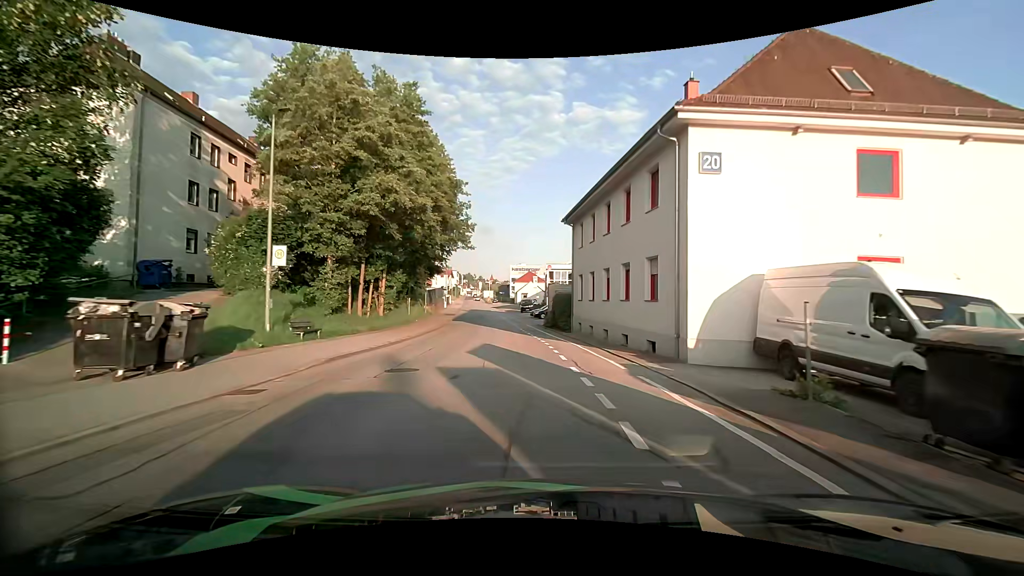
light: Day
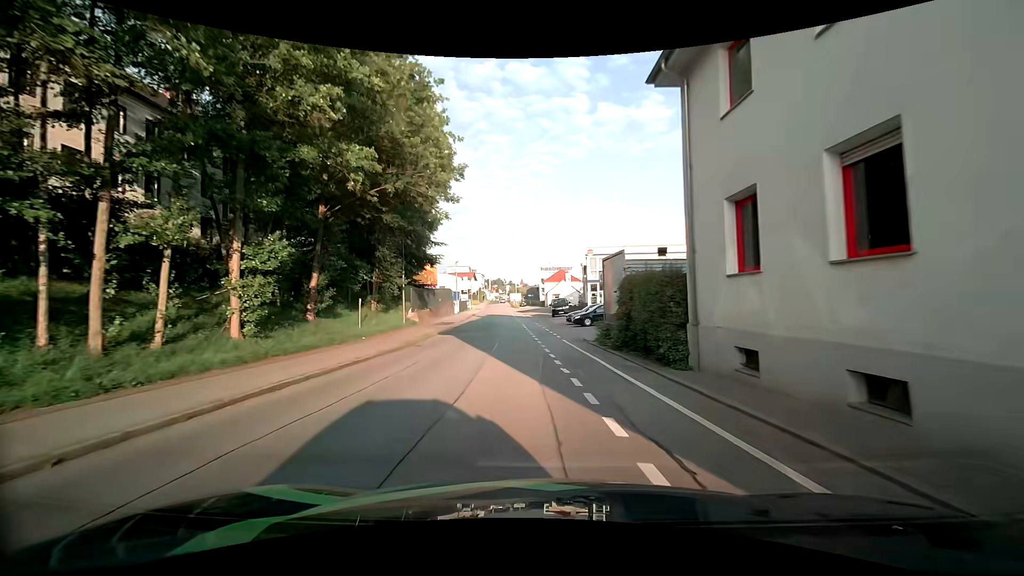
(-0.5, +20.6) m; -4°
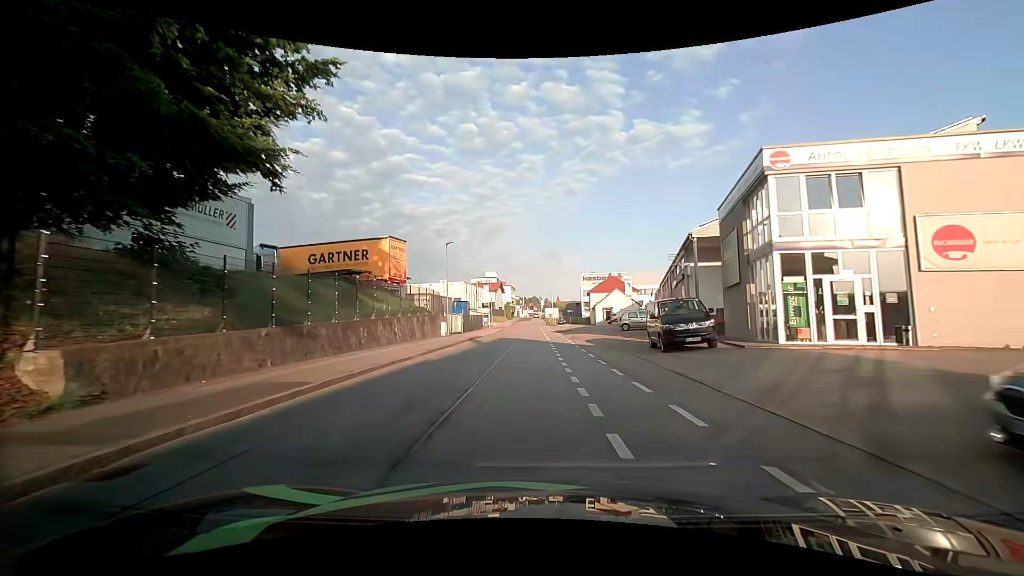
(-1.4, +34.2) m; -3°
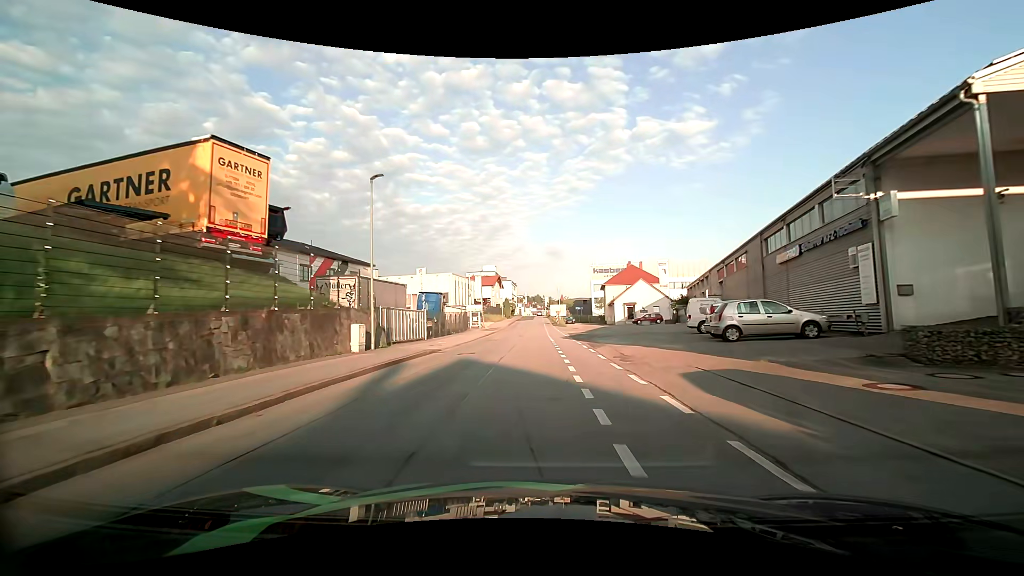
(-0.3, +20.4) m; -1°
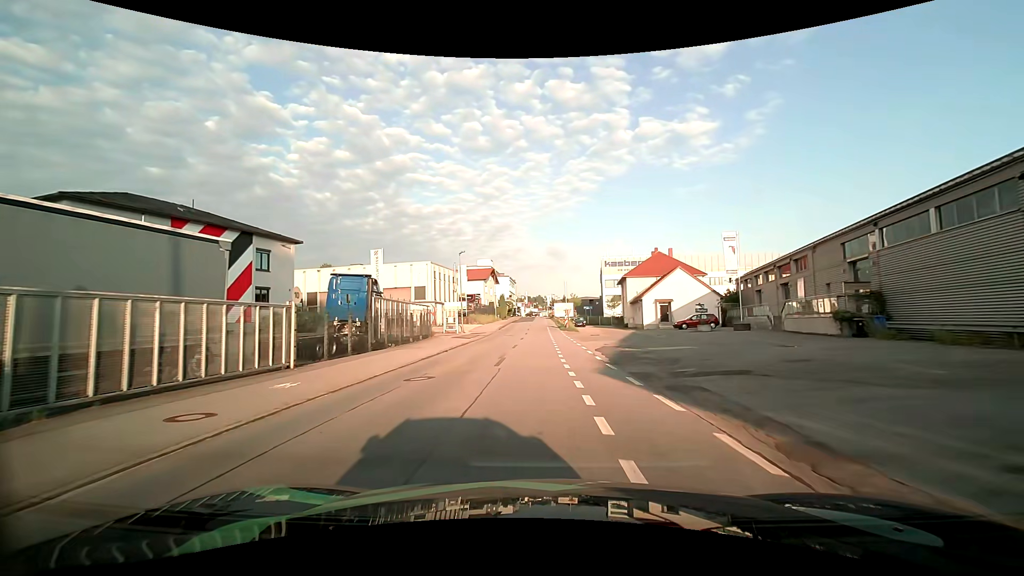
(-0.1, +20.4) m; 0°
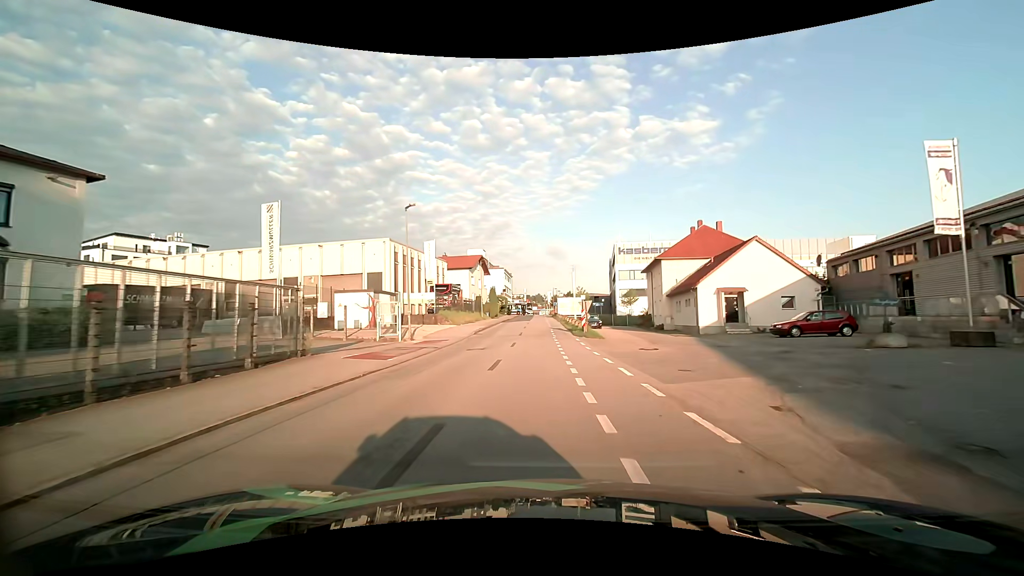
(-0.1, +20.5) m; 0°
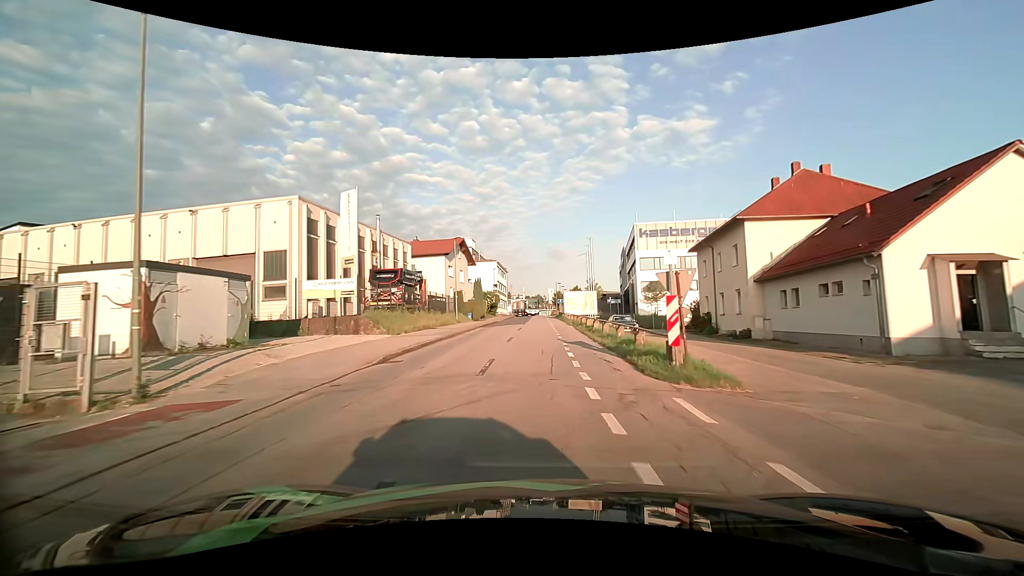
(+0.1, +20.5) m; +1°
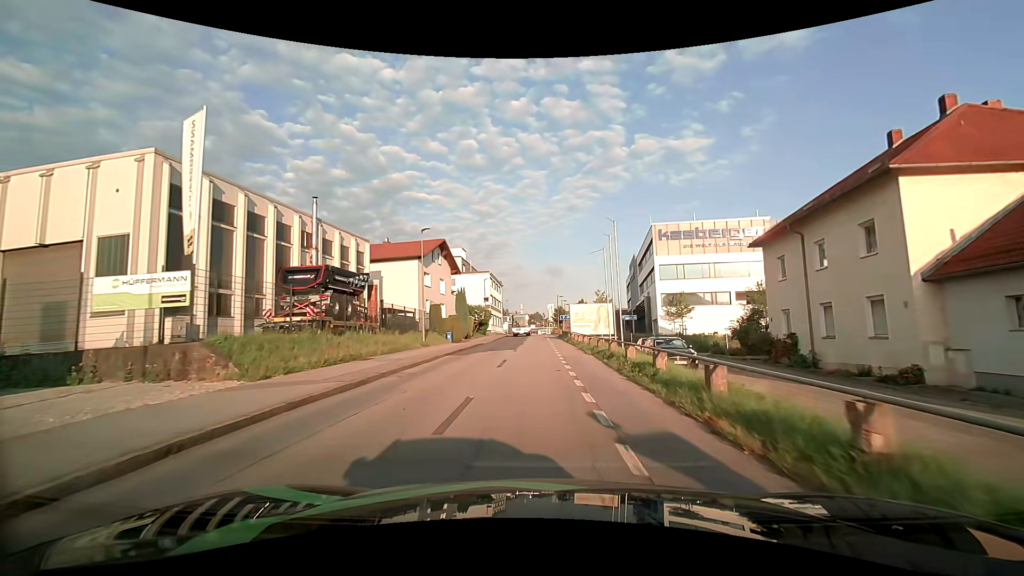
(0.0, +13.0) m; -1°
(0, +10) (0, +20) (0, +30) (+1, +40) (+1, +50) (+1, +60) (+1, +70) (+1, +80) (+1, +90) (+1, +100) m
